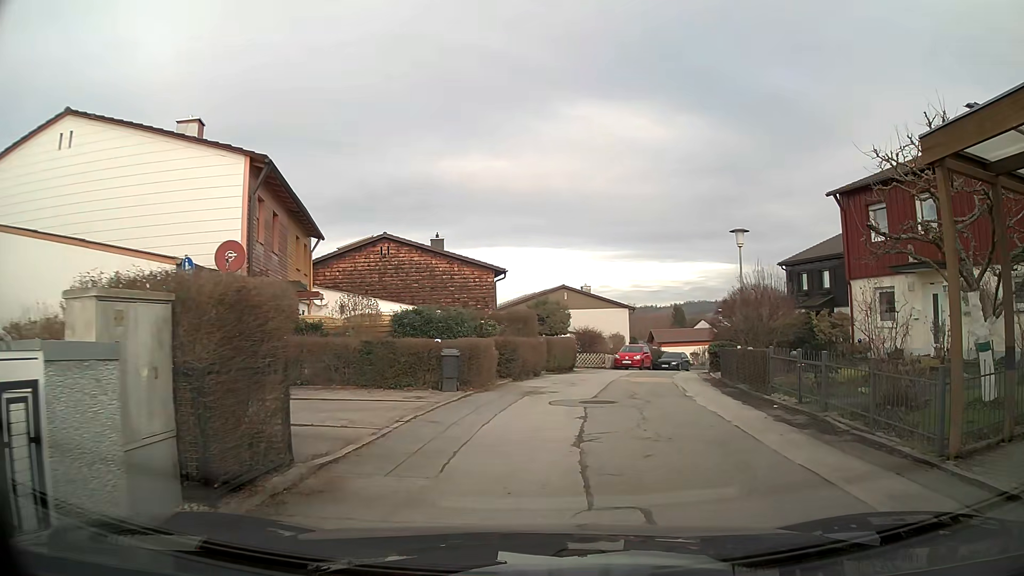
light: Day
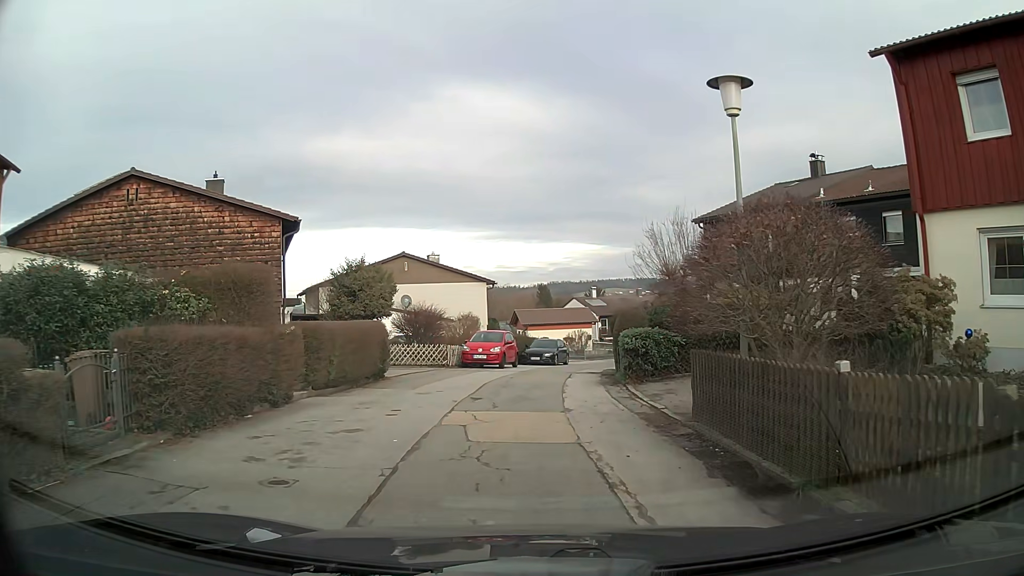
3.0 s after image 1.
(+1.5, +12.3) m; +11°
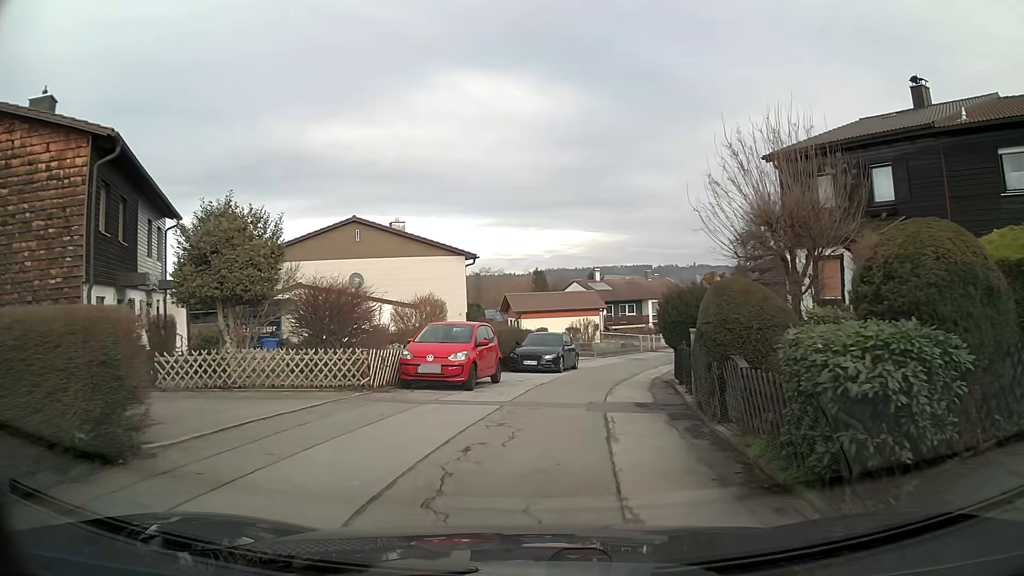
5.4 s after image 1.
(0.0, +11.4) m; 0°
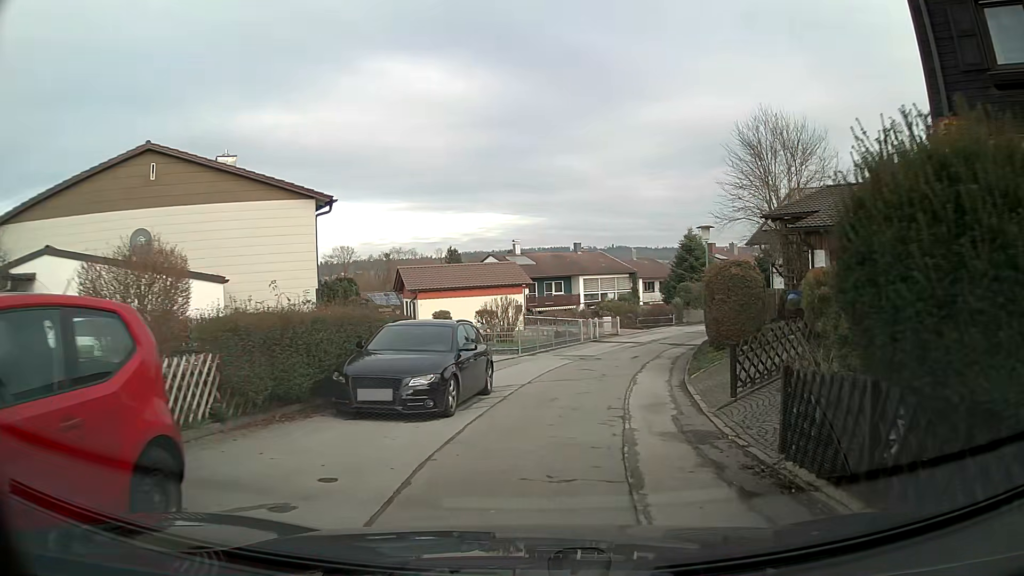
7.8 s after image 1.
(+0.7, +13.0) m; +7°
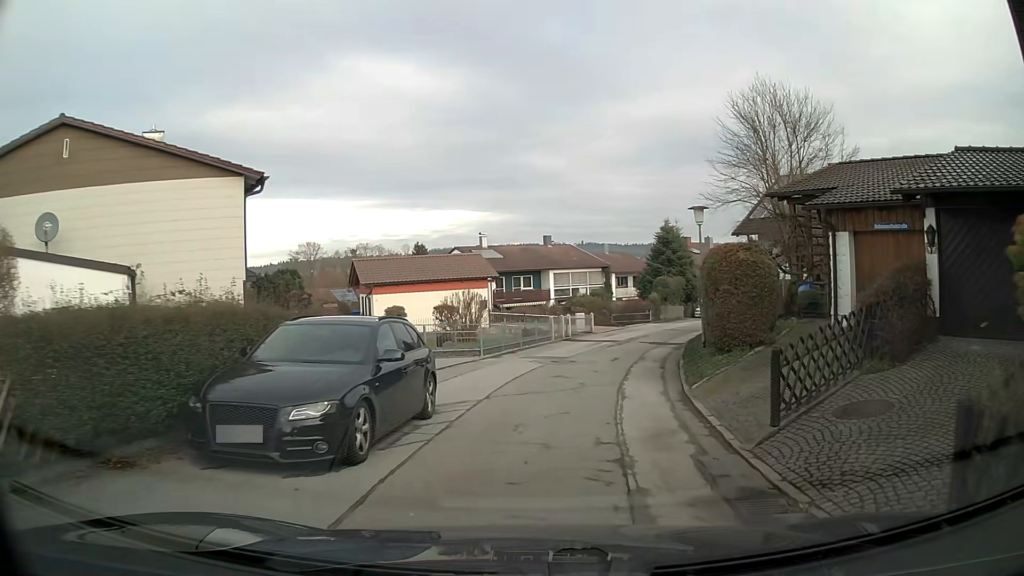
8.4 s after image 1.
(+0.1, +3.4) m; +2°
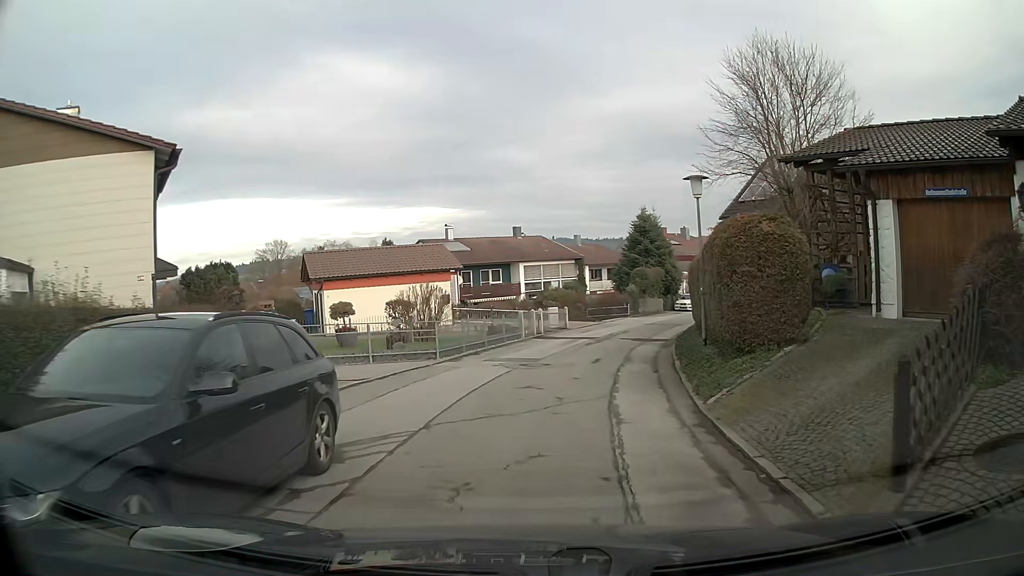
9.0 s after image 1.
(+0.1, +3.4) m; +2°
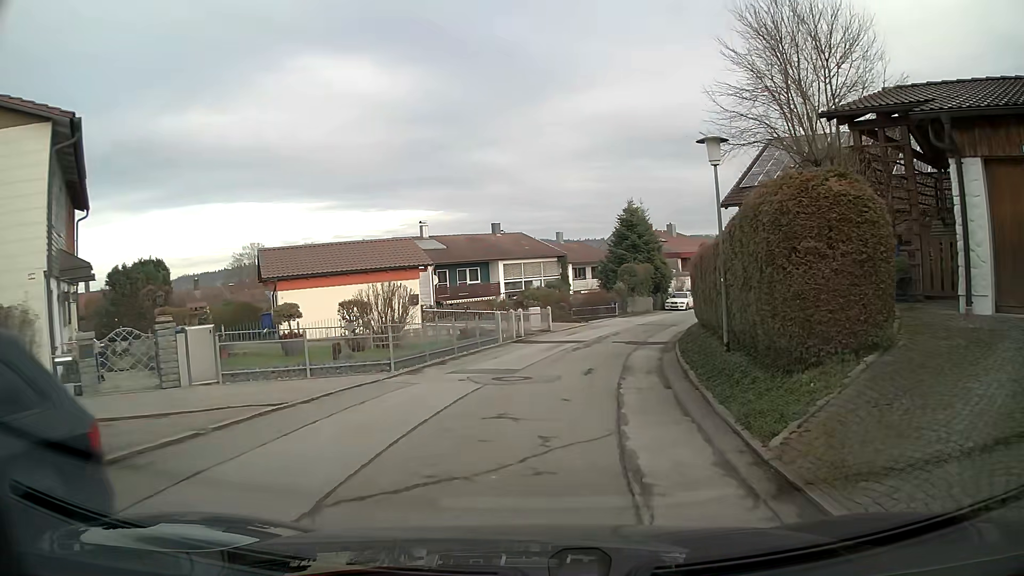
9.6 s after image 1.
(0.0, +3.5) m; +1°
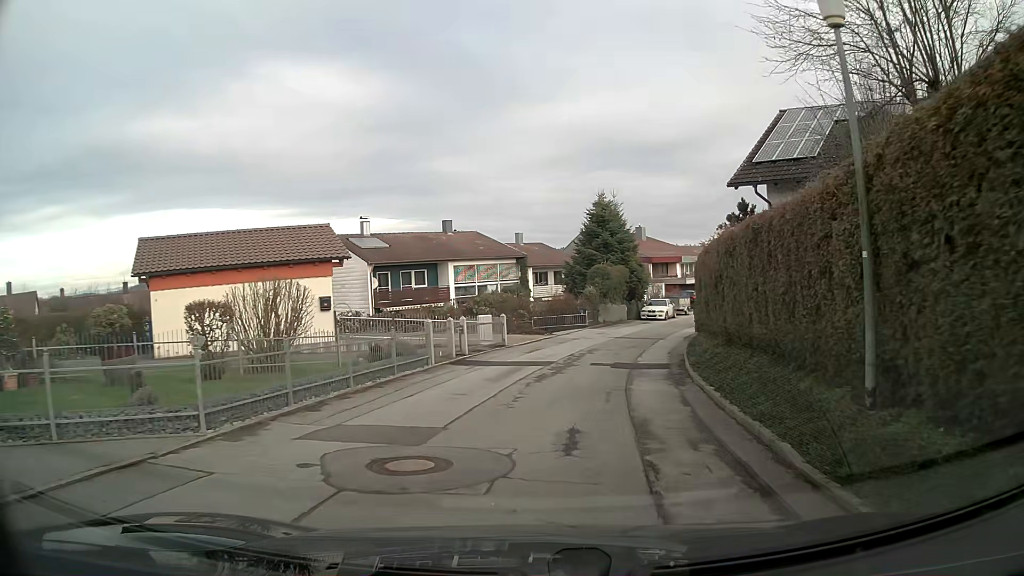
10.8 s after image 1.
(+0.2, +7.2) m; +3°
(+1, +10) (+2, +20) (+5, +29) (+8, +39) (+13, +48) (+18, +56) (+24, +64) (+30, +72) (+37, +80) (+42, +88) m
